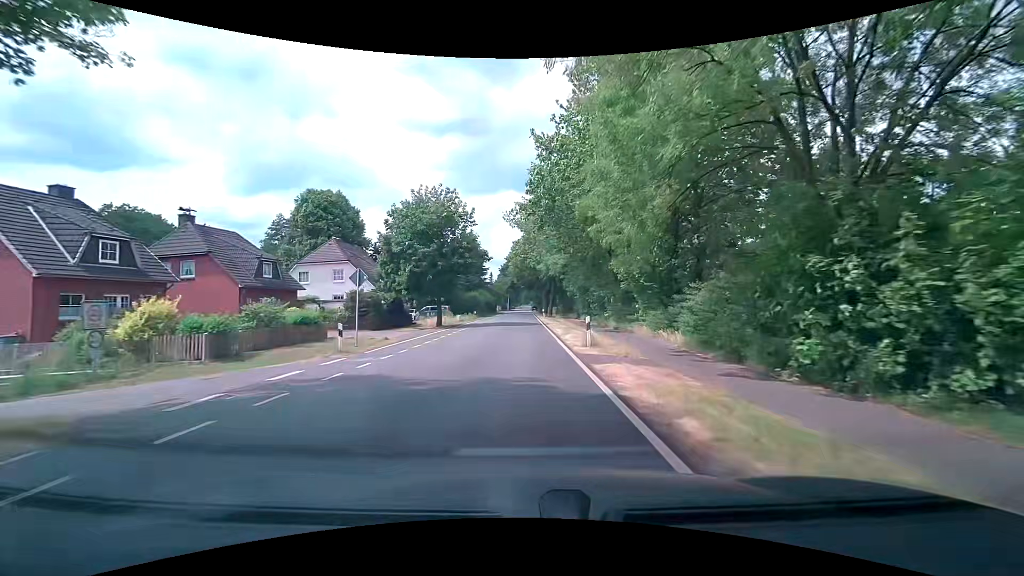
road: tertiary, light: Day
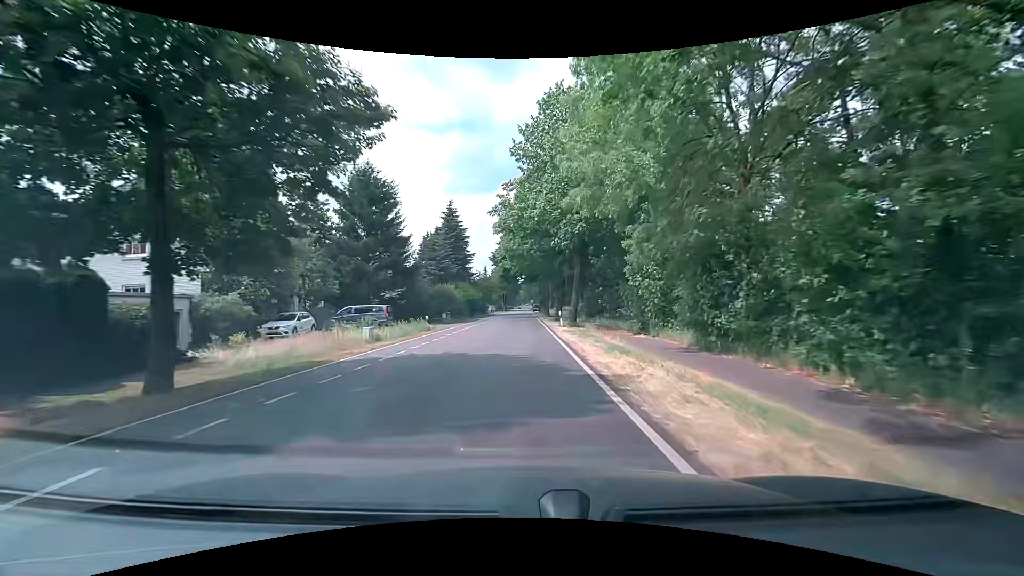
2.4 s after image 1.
(-0.5, +30.4) m; 0°
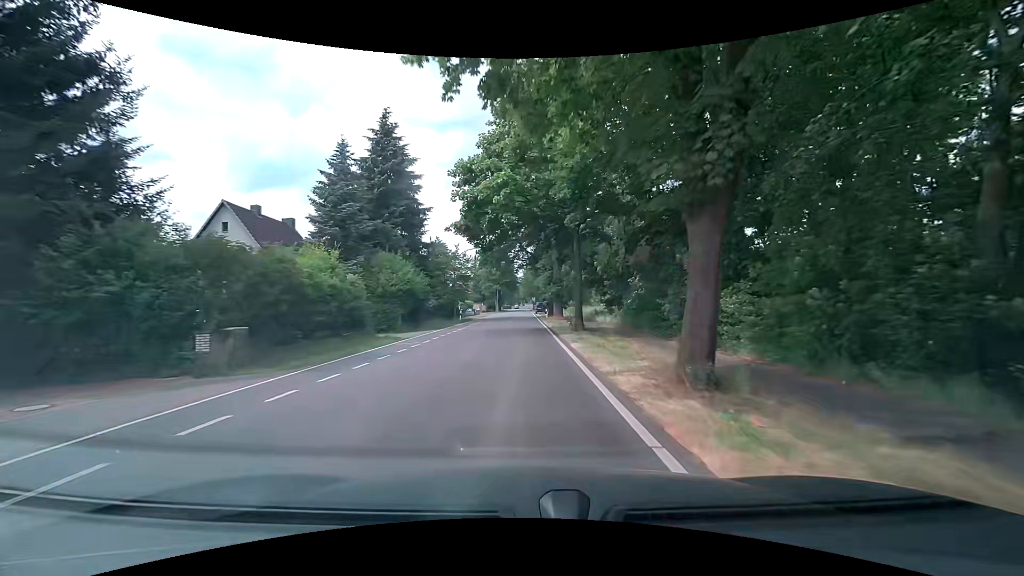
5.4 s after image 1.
(-0.4, +38.0) m; -2°
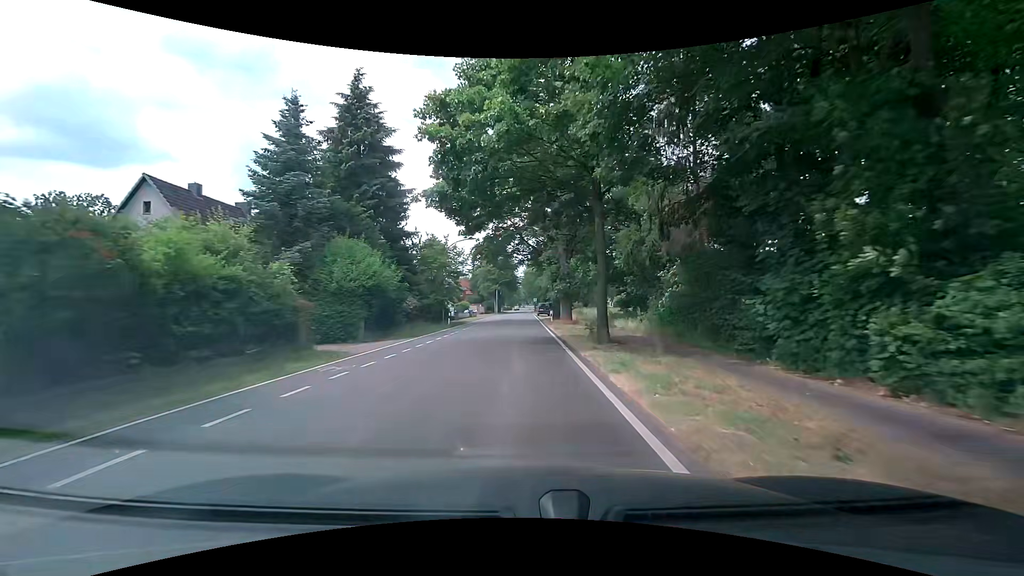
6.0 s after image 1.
(+0.1, +7.6) m; 0°
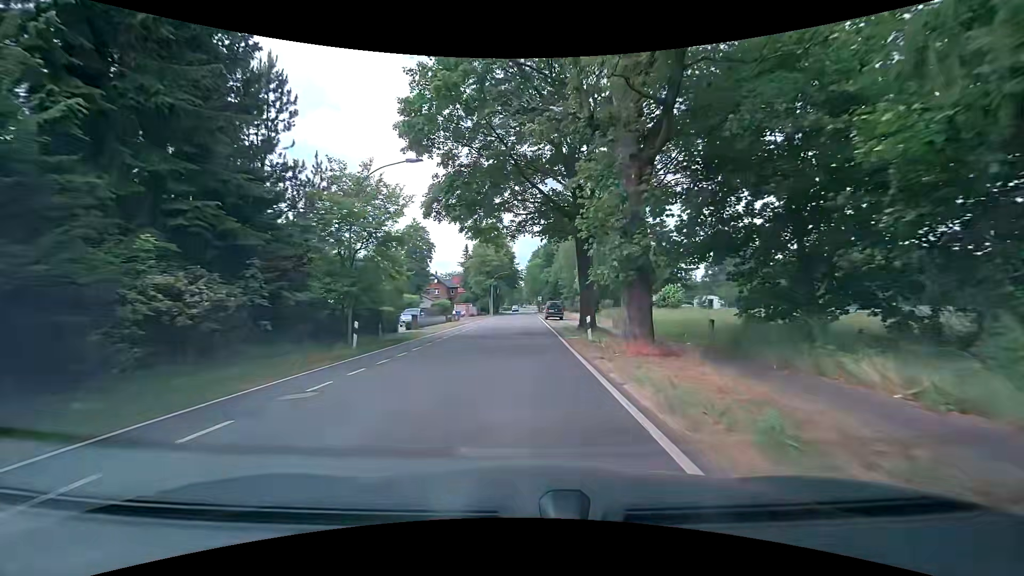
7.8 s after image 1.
(+0.3, +22.8) m; +1°
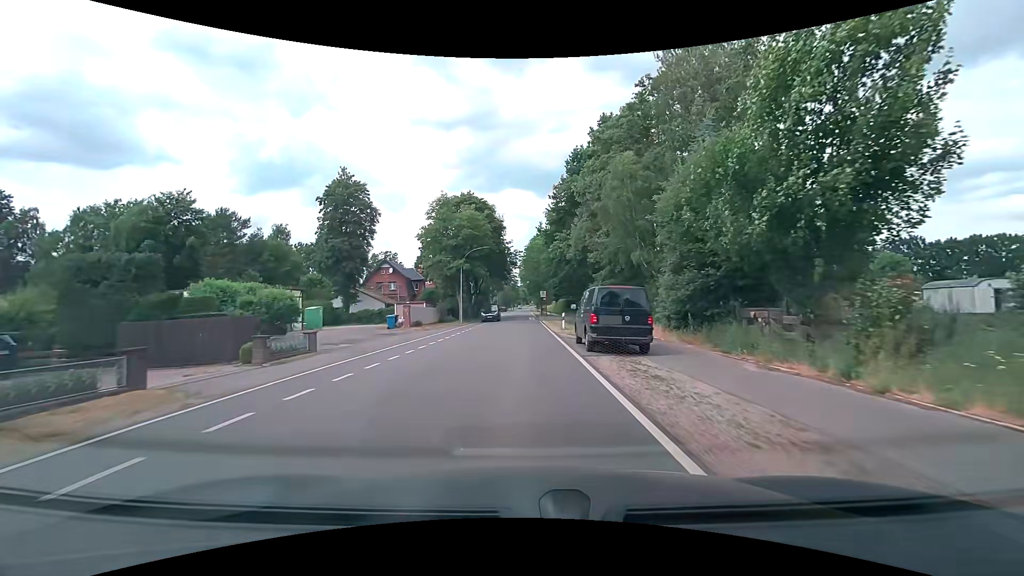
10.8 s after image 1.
(+0.1, +38.0) m; 0°
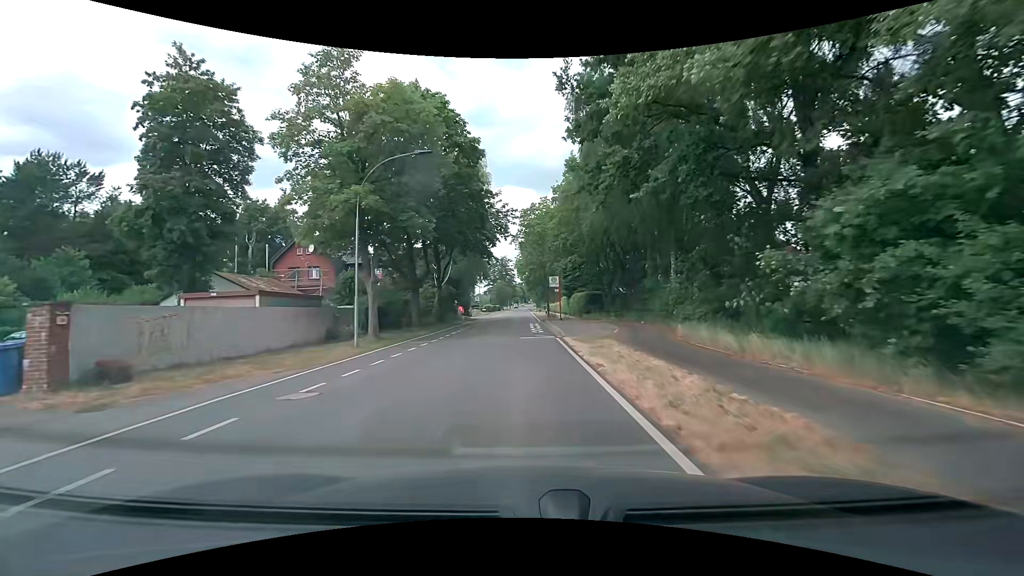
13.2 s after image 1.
(+0.1, +30.4) m; 0°
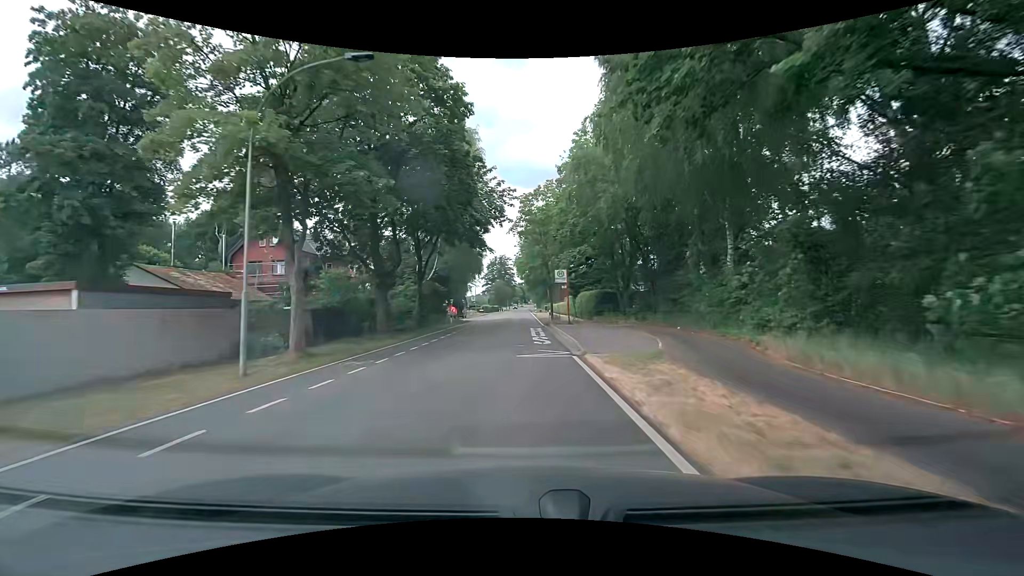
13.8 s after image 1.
(0.0, +7.6) m; +1°
(0, +10) (0, +20) (0, +30) (0, +40) (0, +50) (-1, +60) (-1, +70) (-1, +80) (-1, +90) (-1, +100) m
